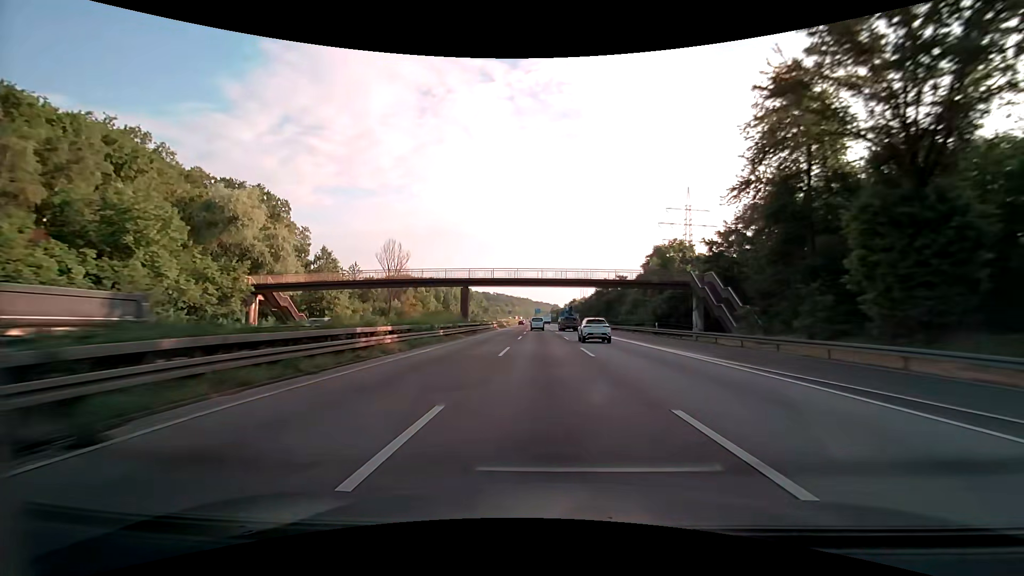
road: motorway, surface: asphalt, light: Day
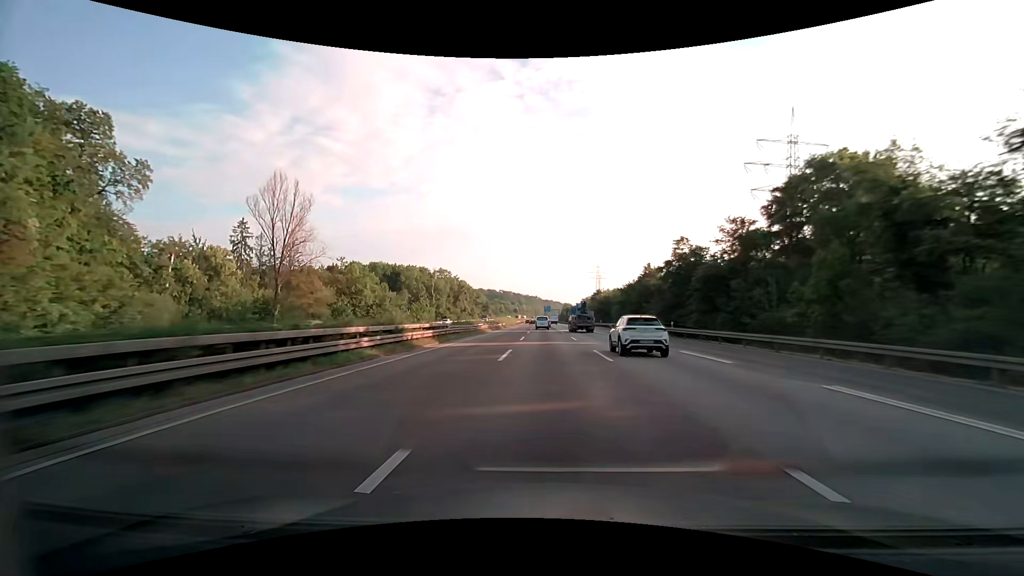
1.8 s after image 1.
(-0.4, +55.6) m; -1°
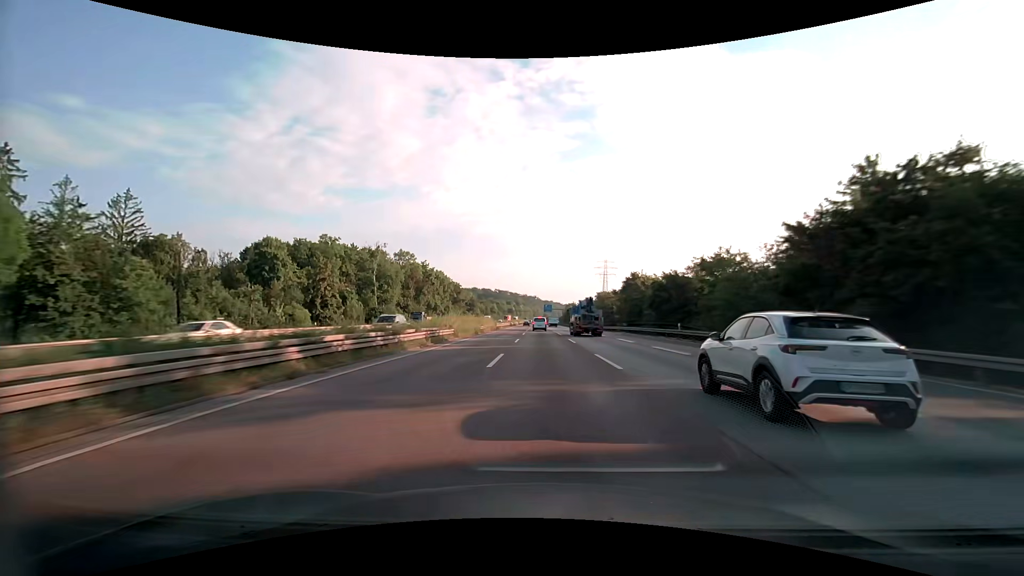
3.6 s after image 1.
(-0.1, +55.6) m; 0°
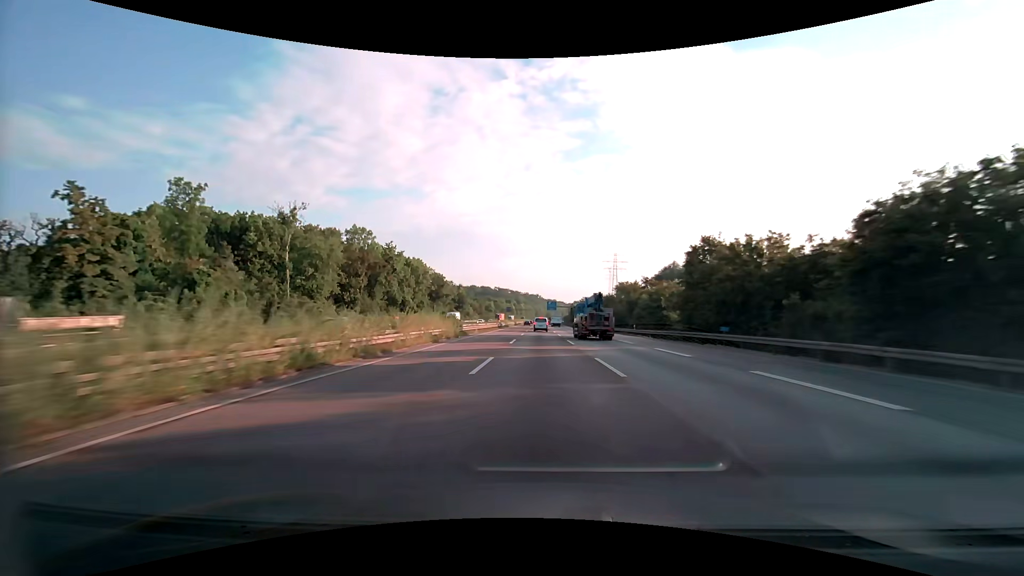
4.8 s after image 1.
(-0.1, +37.0) m; 0°
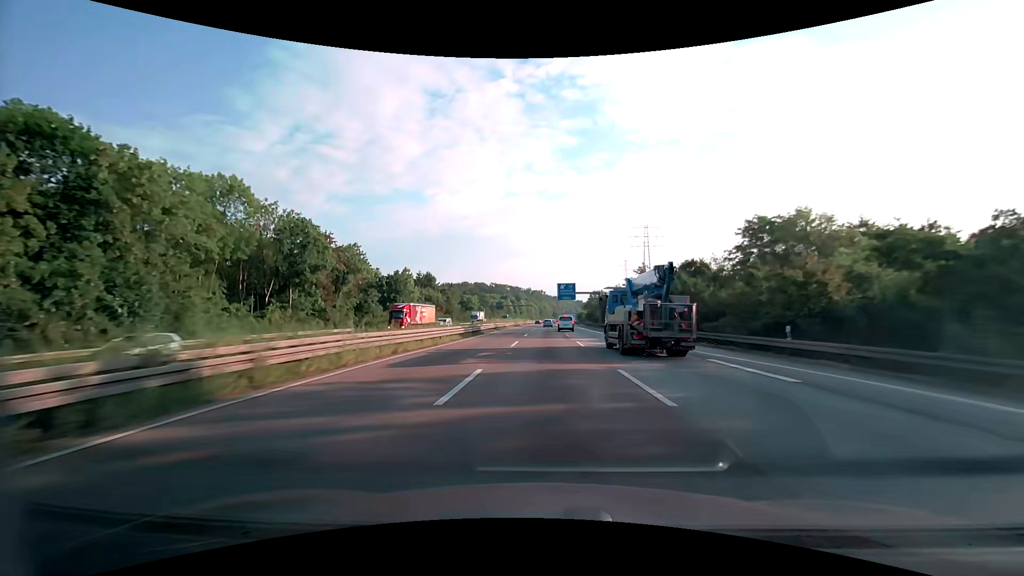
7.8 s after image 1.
(-0.6, +91.9) m; -1°
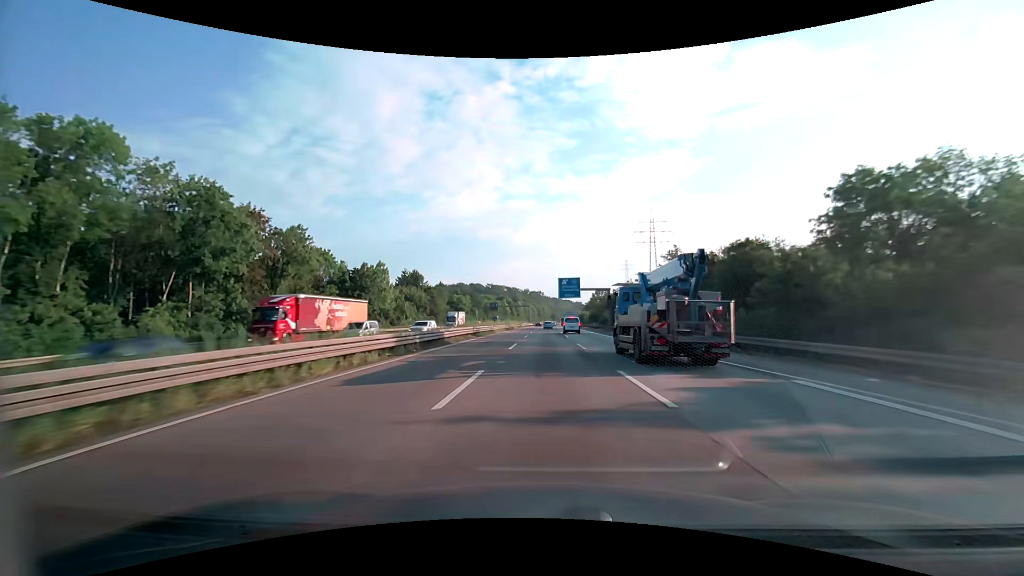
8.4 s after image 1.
(0.0, +18.3) m; 0°
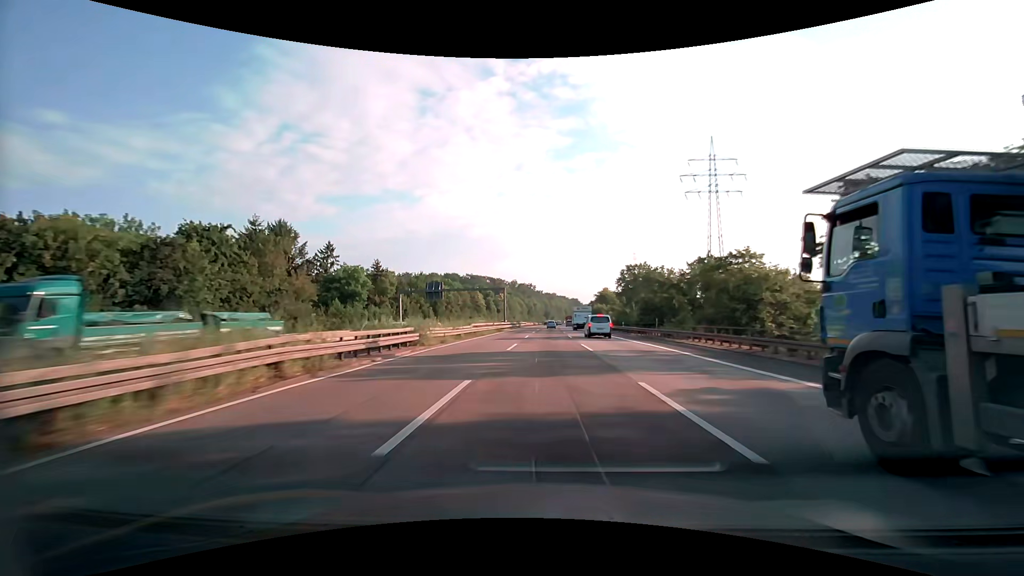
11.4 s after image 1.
(+0.5, +90.4) m; +1°
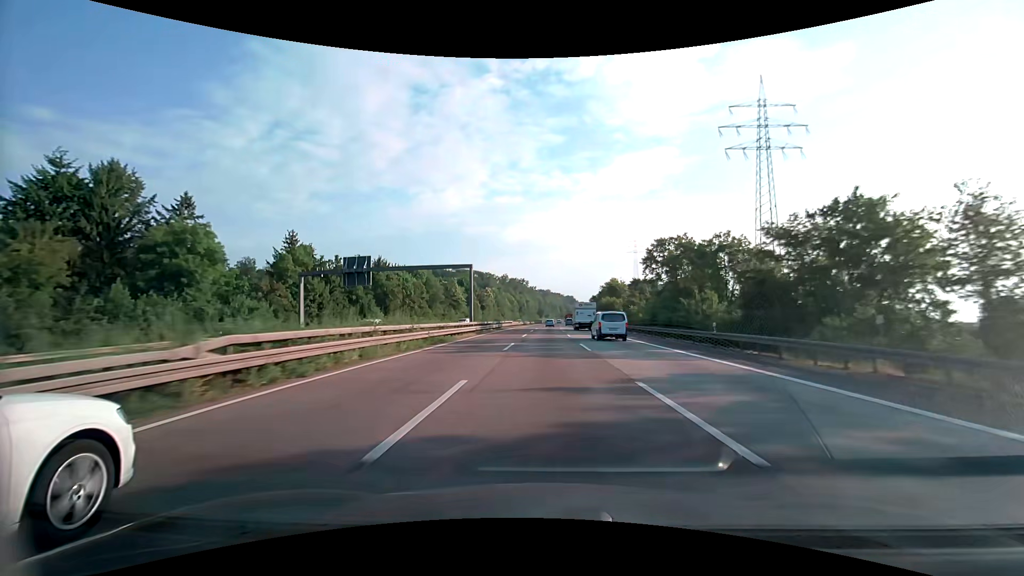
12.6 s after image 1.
(+0.2, +35.7) m; +1°
(0, +10) (0, +20) (0, +30) (0, +40) (0, +50) (+1, +60) (+1, +70) (+1, +80) (+1, +90) (+2, +100) m
